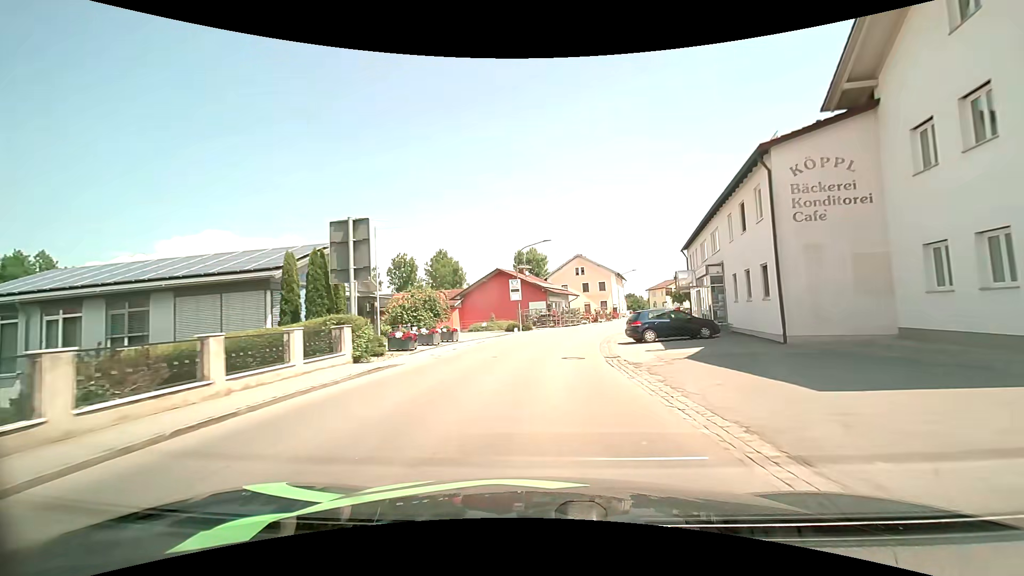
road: secondary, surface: asphalt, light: Day
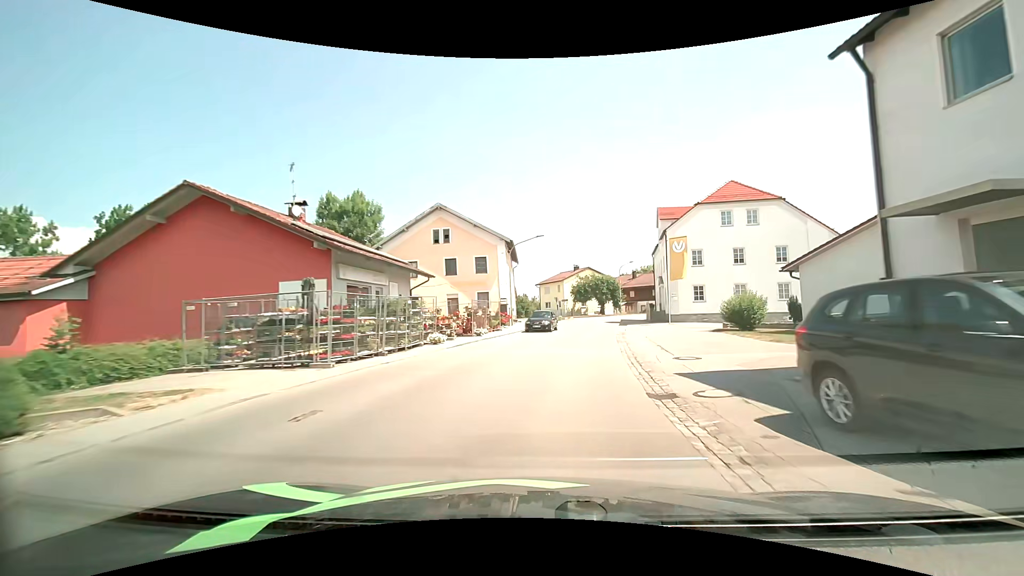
(+3.8, +37.2) m; +14°
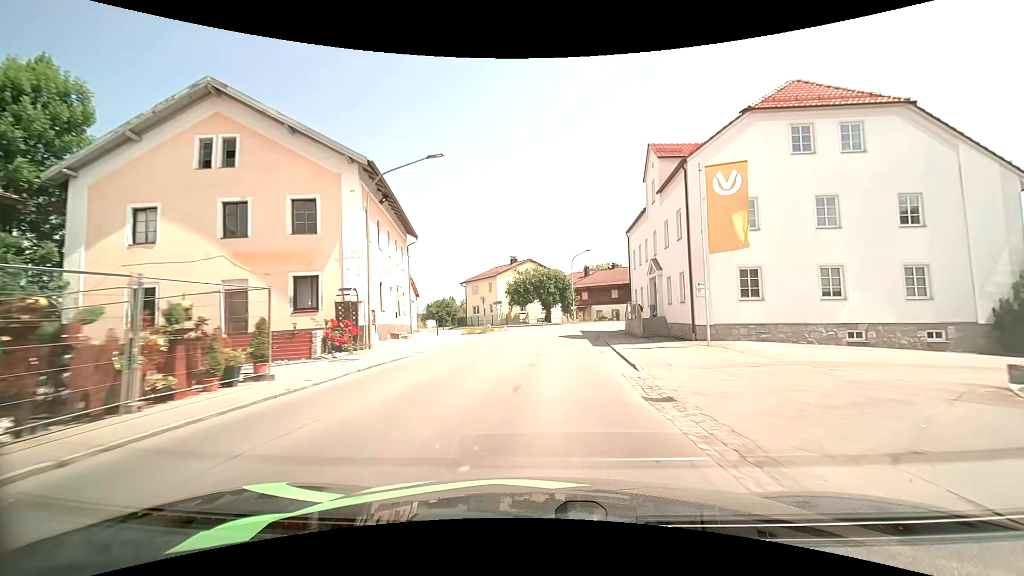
(+1.7, +22.5) m; +7°
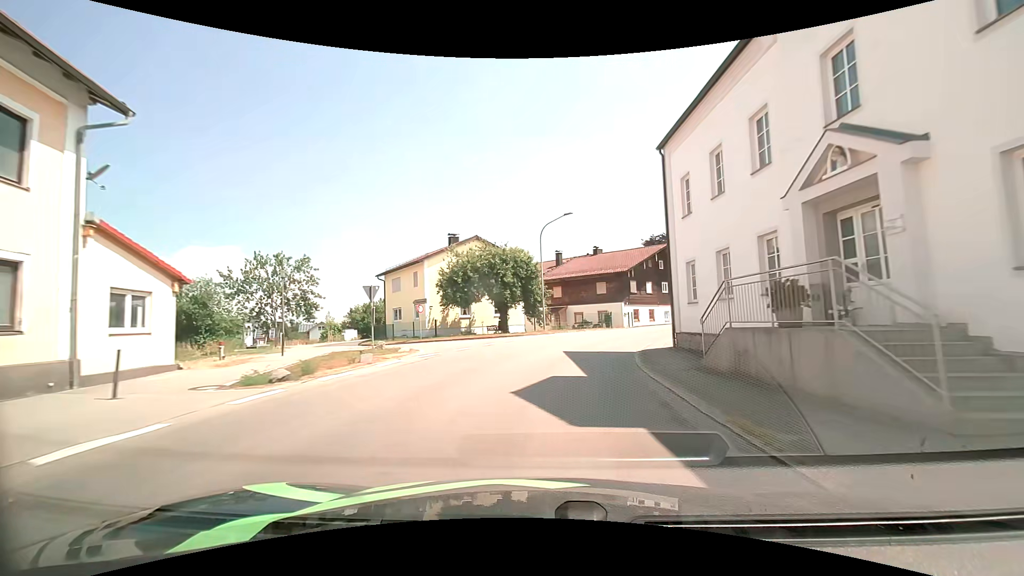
(+0.8, +21.8) m; +4°
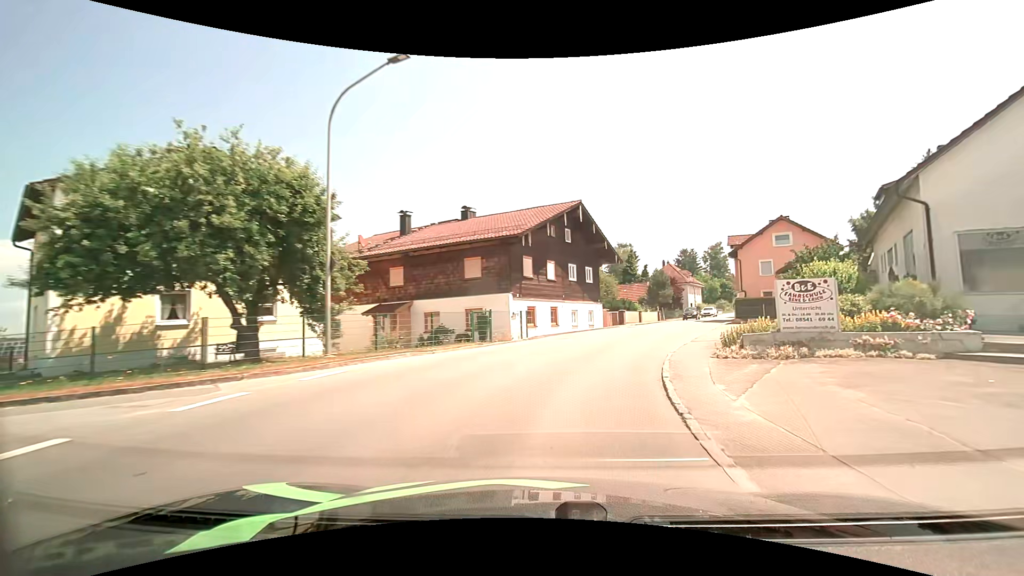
(+2.0, +20.8) m; +14°
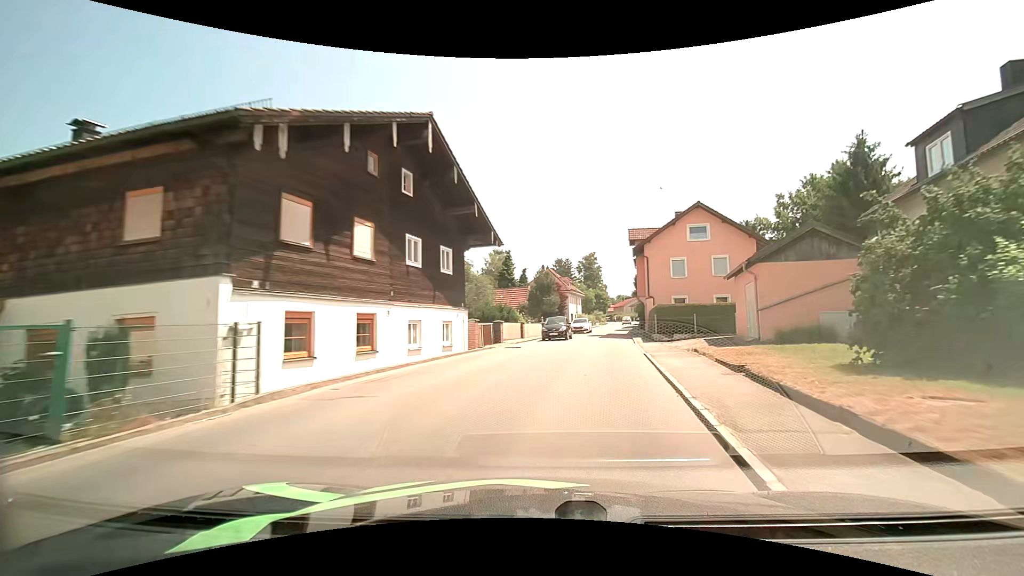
(+1.8, +14.1) m; +14°
(+1, +10) (+2, +20) (+4, +30) (+5, +40) (+7, +49) (+9, +59) (+11, +69) (+13, +79) (+15, +89) (+17, +98) m
